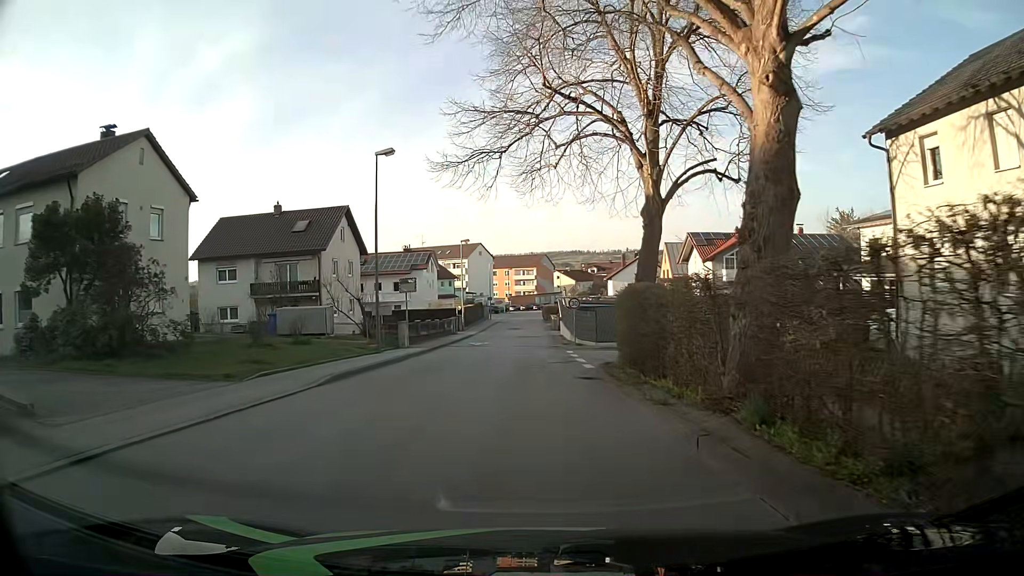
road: unclassified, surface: asphalt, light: Day
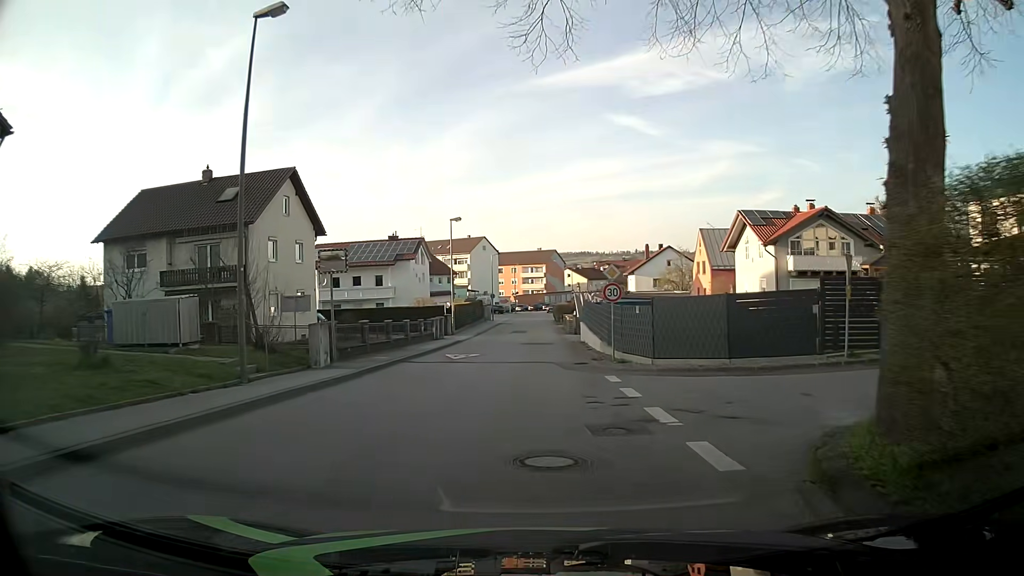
(-0.1, +13.5) m; -1°
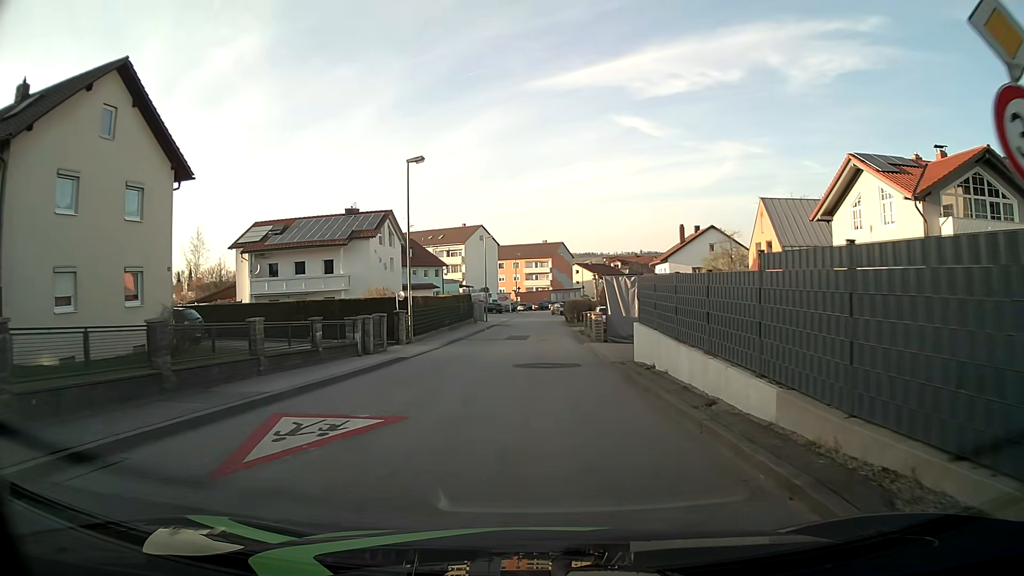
(0.0, +18.0) m; +1°
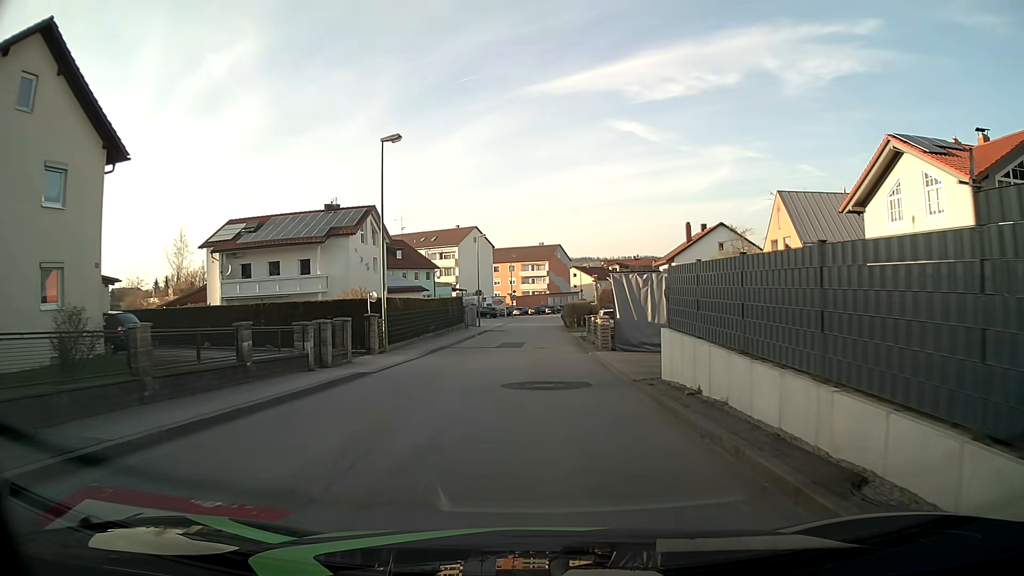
(0.0, +4.5) m; -1°
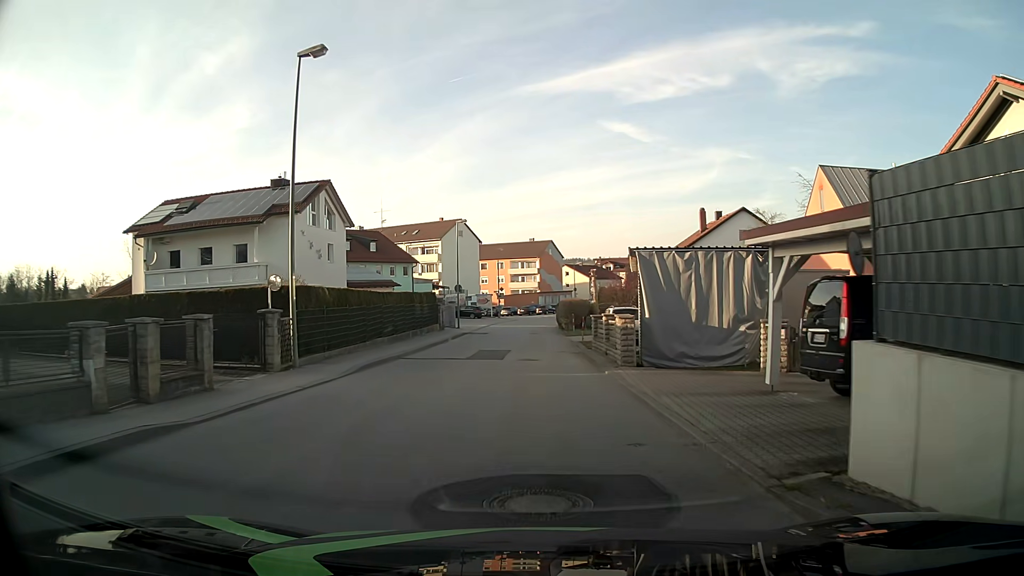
(+0.2, +8.9) m; +1°
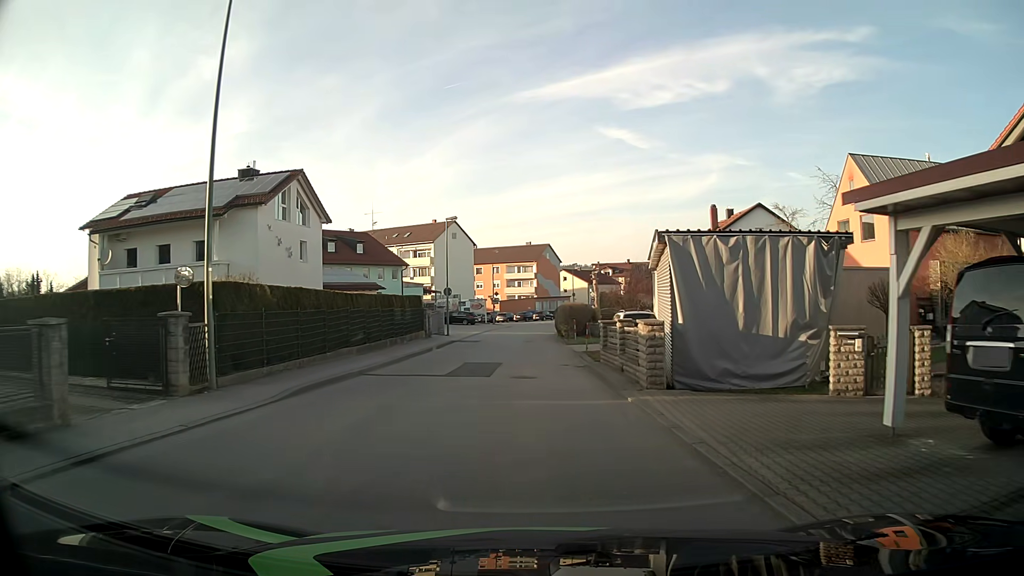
(0.0, +4.5) m; +1°
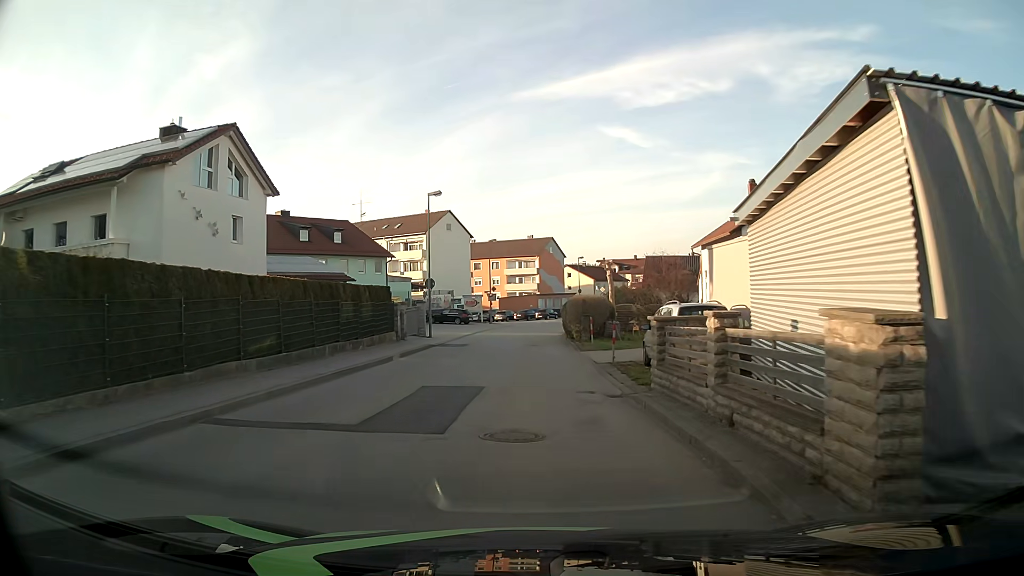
(0.0, +8.9) m; 0°
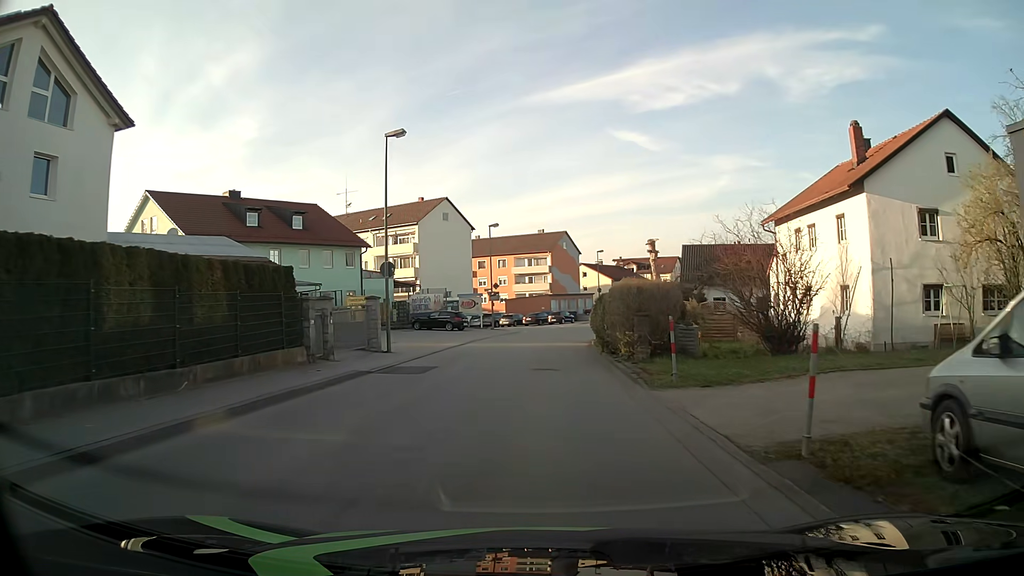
(-0.2, +13.5) m; 0°
